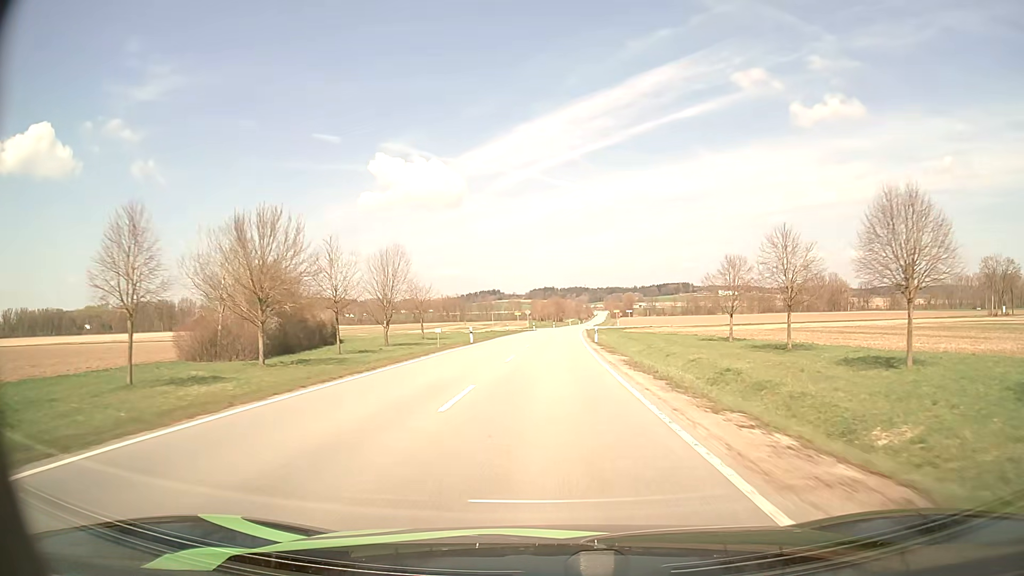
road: tertiary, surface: asphalt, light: Day
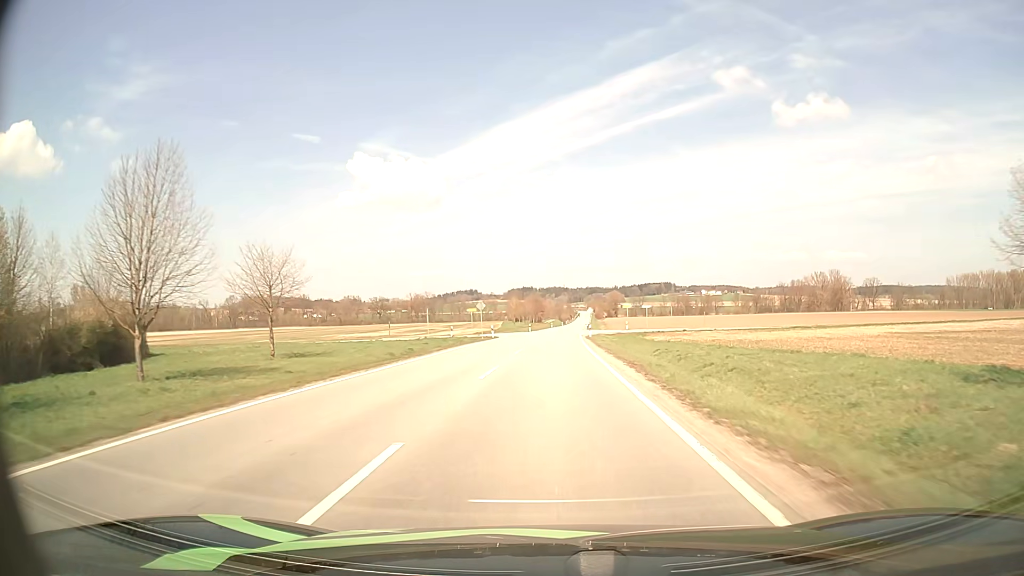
(+0.7, +43.5) m; +2°
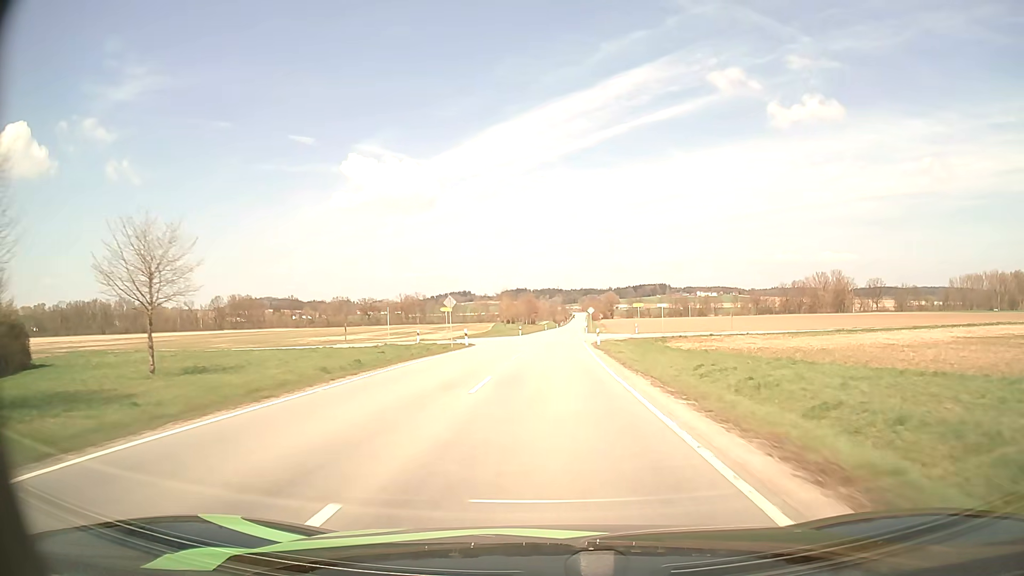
(+0.1, +14.4) m; 0°
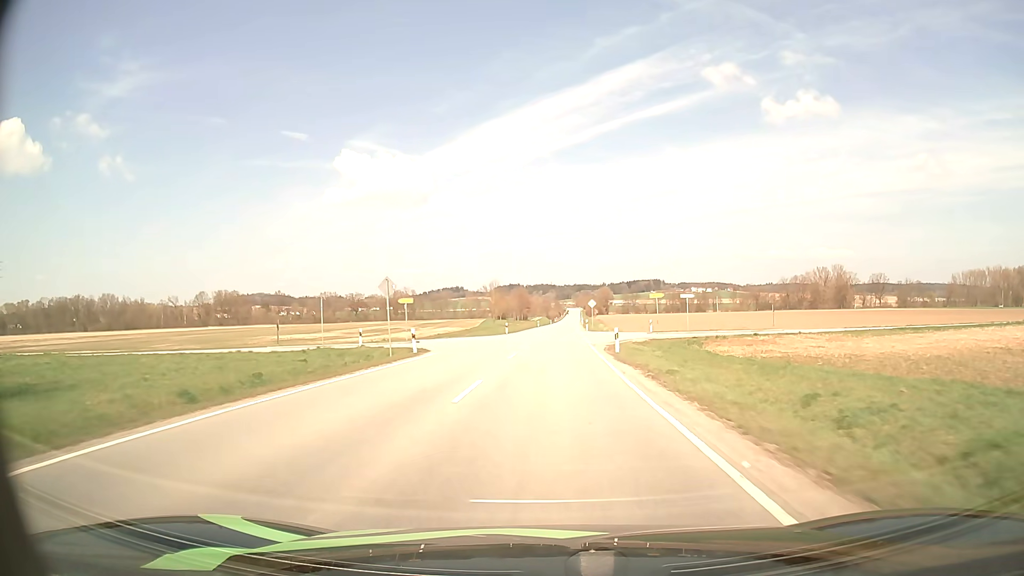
(+0.1, +14.4) m; +1°
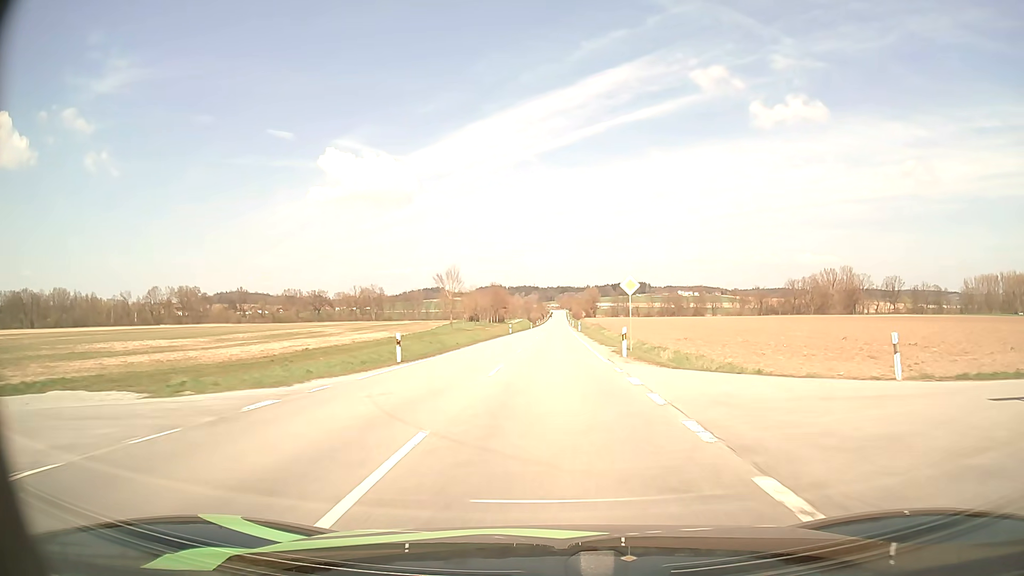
(+0.4, +43.1) m; +1°
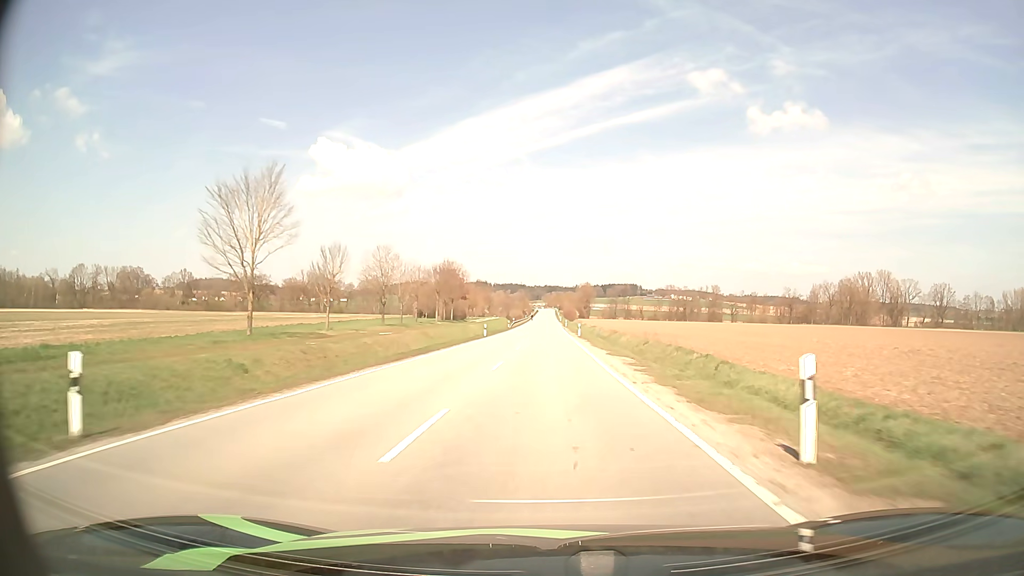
(+1.0, +70.8) m; +1°
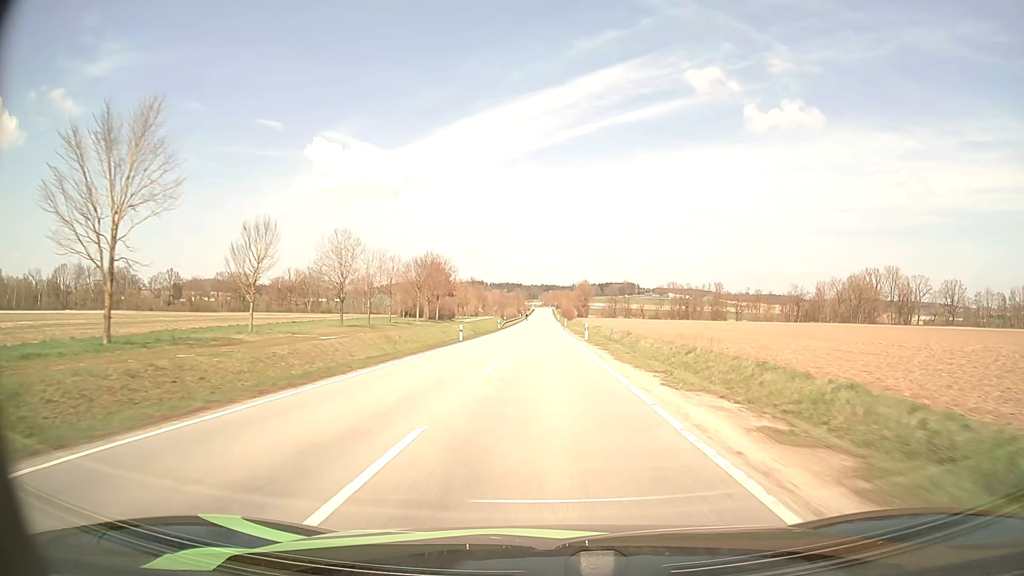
(0.0, +14.1) m; 0°
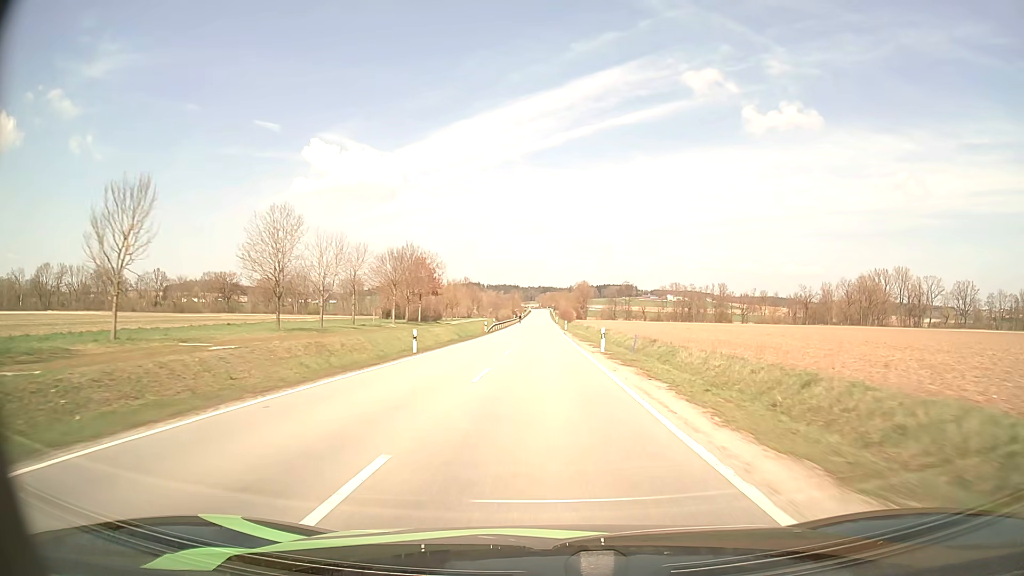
(0.0, +14.1) m; 0°
(0, +10) (0, +20) (0, +30) (0, +40) (0, +50) (0, +60) (0, +70) (0, +80) (0, +90) (0, +100) m
